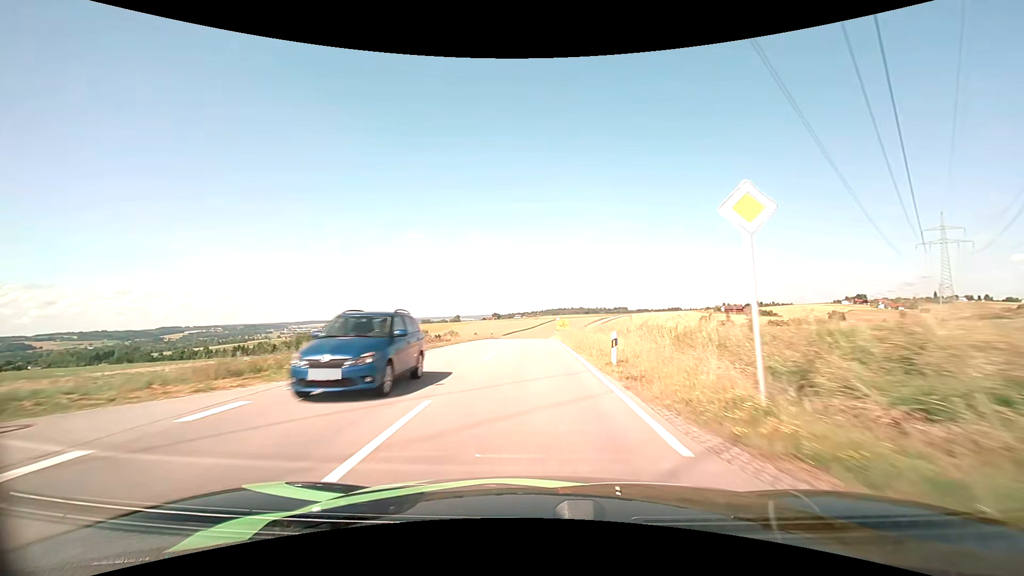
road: tertiary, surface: asphalt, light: Day
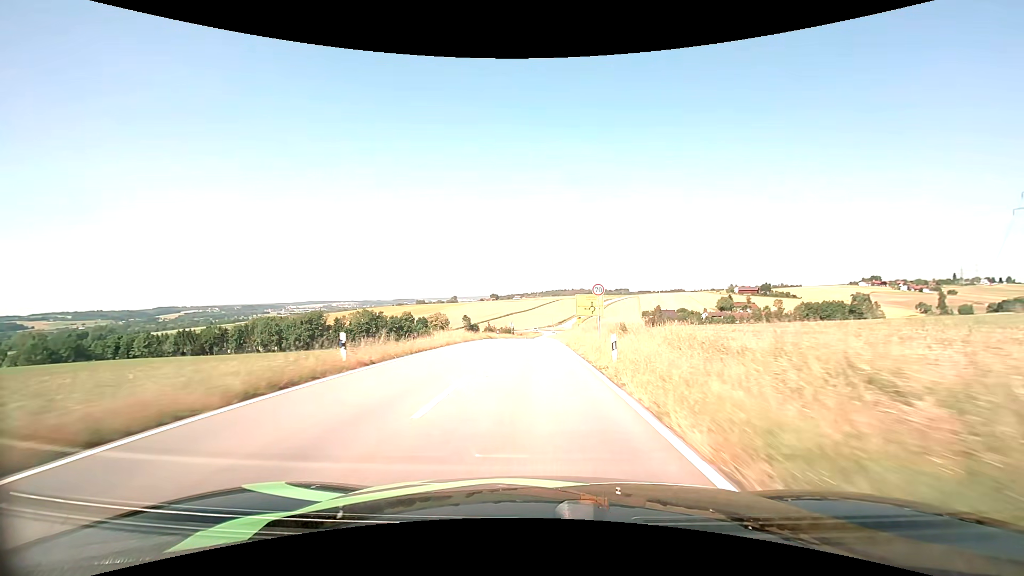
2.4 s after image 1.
(-0.1, +46.6) m; 0°
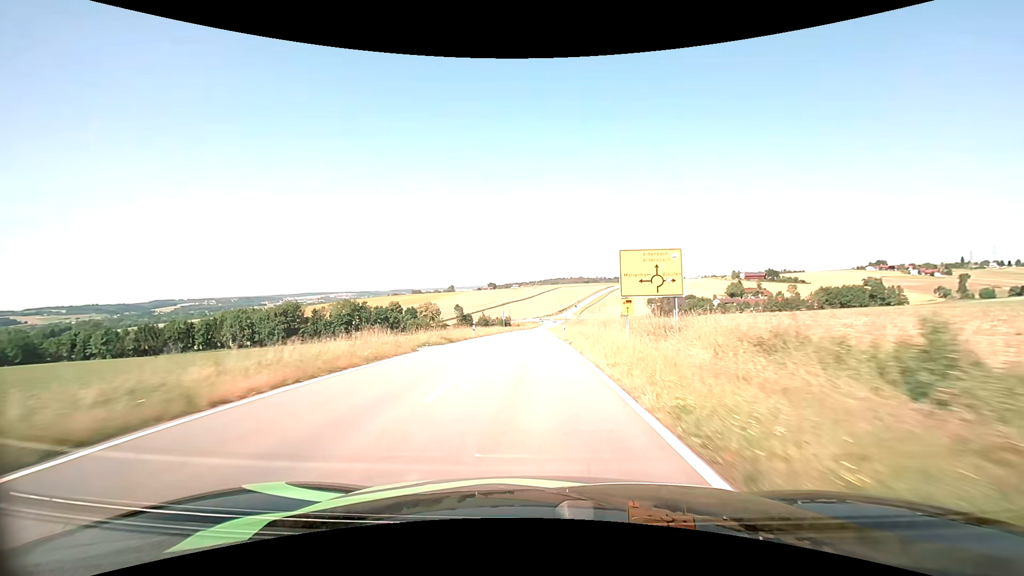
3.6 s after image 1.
(0.0, +23.5) m; 0°
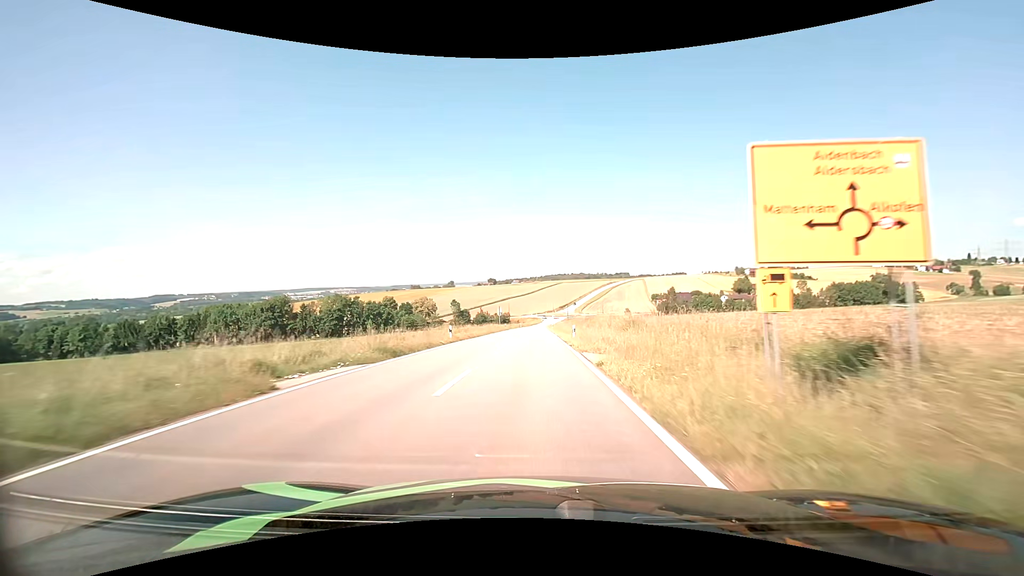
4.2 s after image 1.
(0.0, +11.5) m; 0°
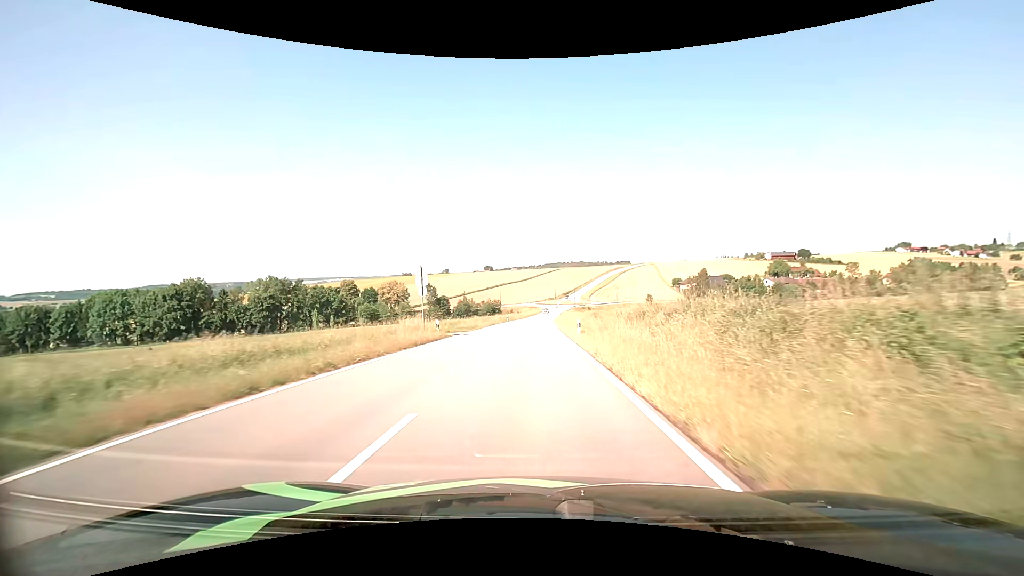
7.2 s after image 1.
(0.0, +55.2) m; 0°
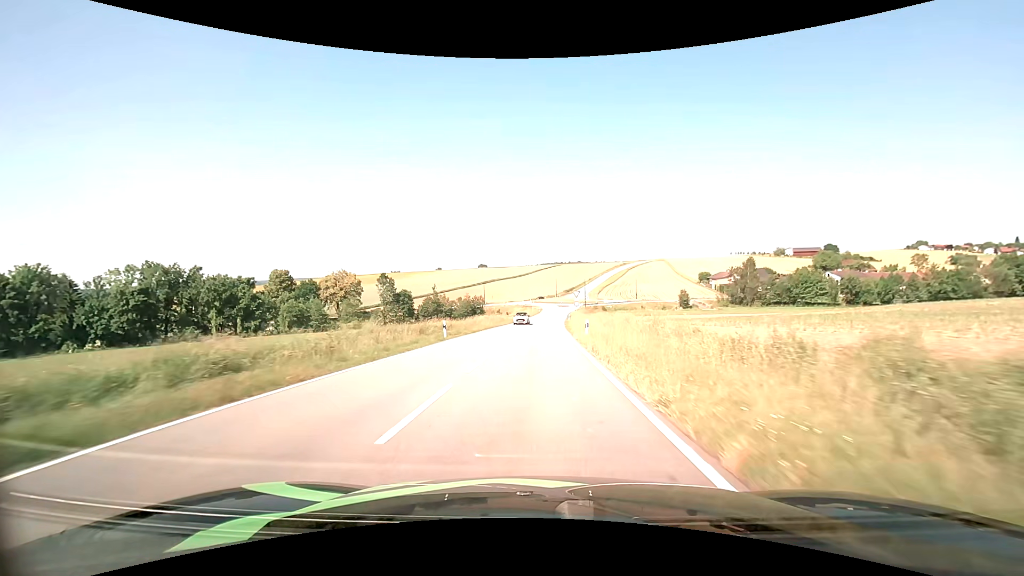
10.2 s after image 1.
(0.0, +52.9) m; 0°
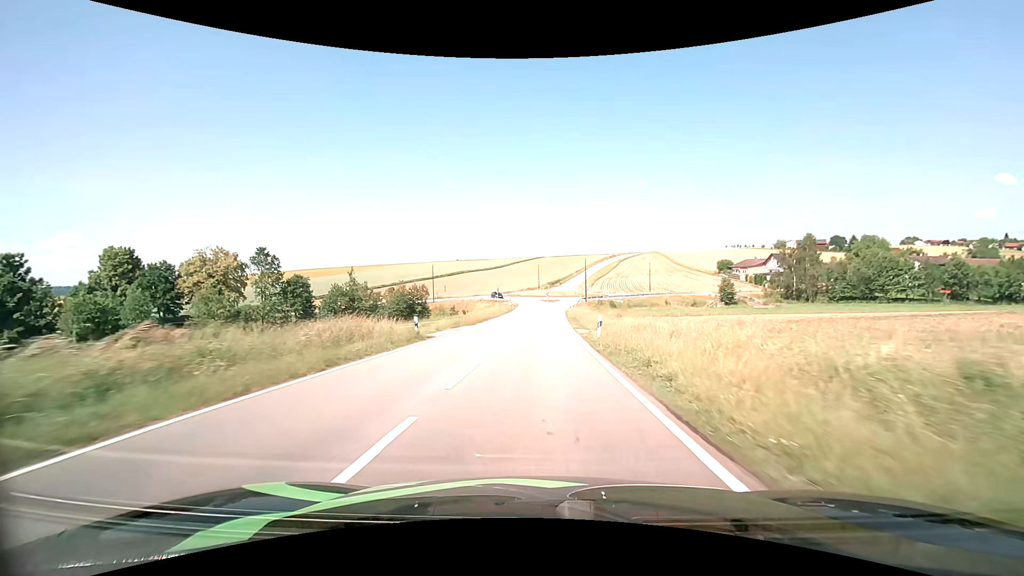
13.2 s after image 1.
(+1.1, +51.8) m; +3°
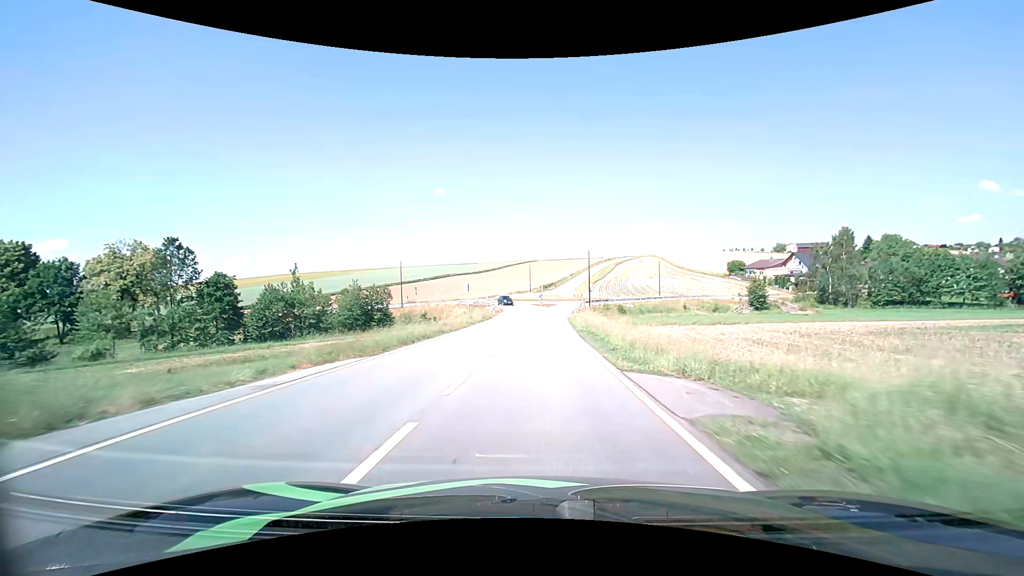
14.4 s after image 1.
(+0.1, +19.0) m; +1°
(0, +10) (0, +20) (0, +30) (+1, +40) (+1, +50) (+2, +60) (+3, +70) (+6, +79) (+11, +88) (+16, +97) m
